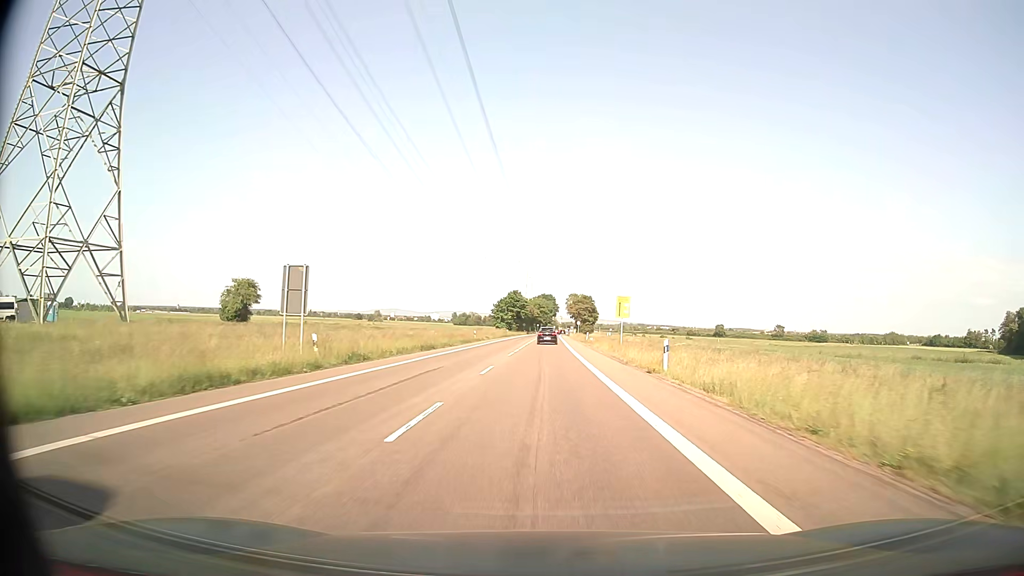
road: secondary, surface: asphalt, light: Day
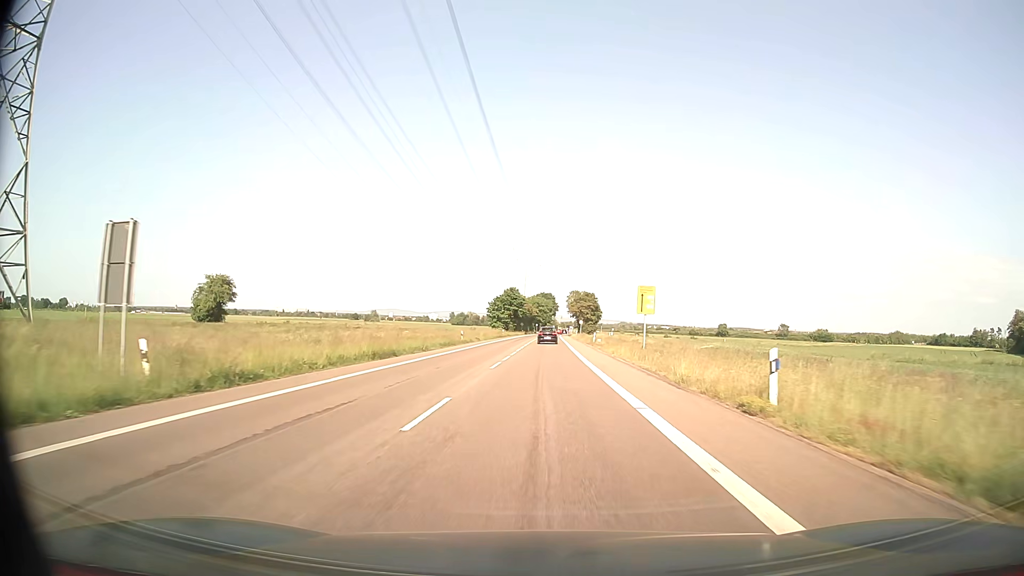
(0.0, +11.0) m; 0°
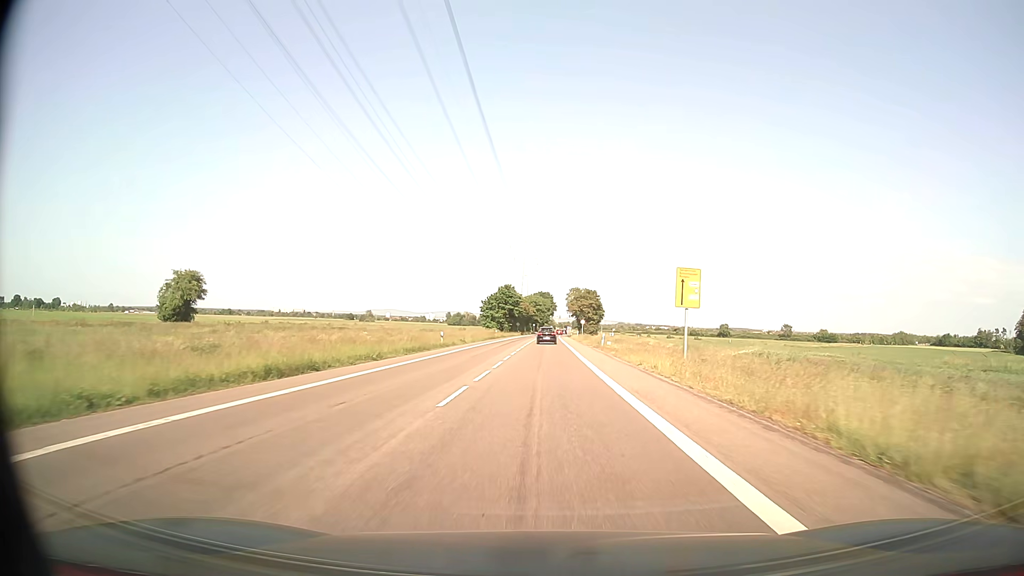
(0.0, +11.0) m; 0°
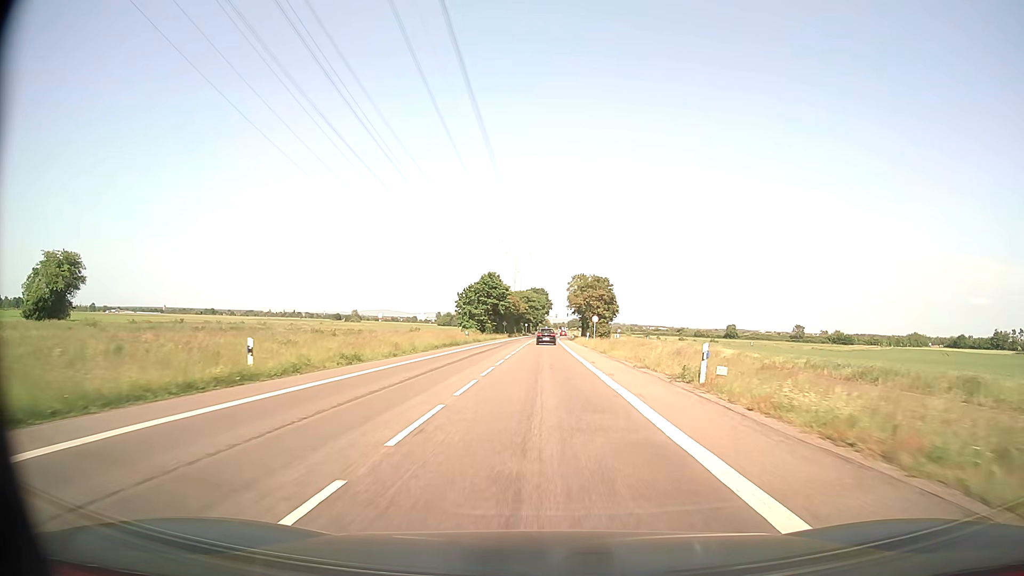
(+0.2, +33.3) m; +1°
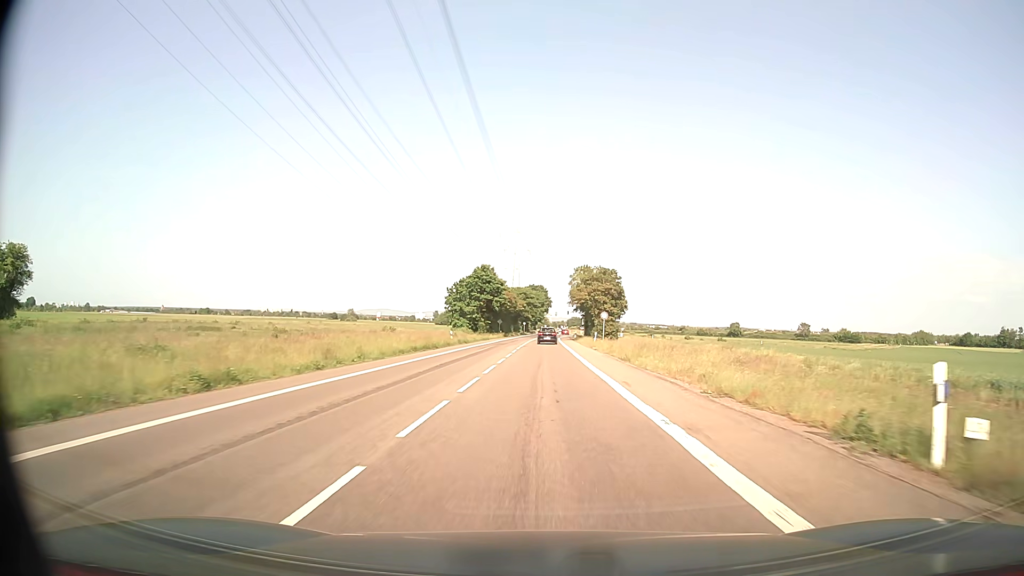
(0.0, +11.1) m; 0°
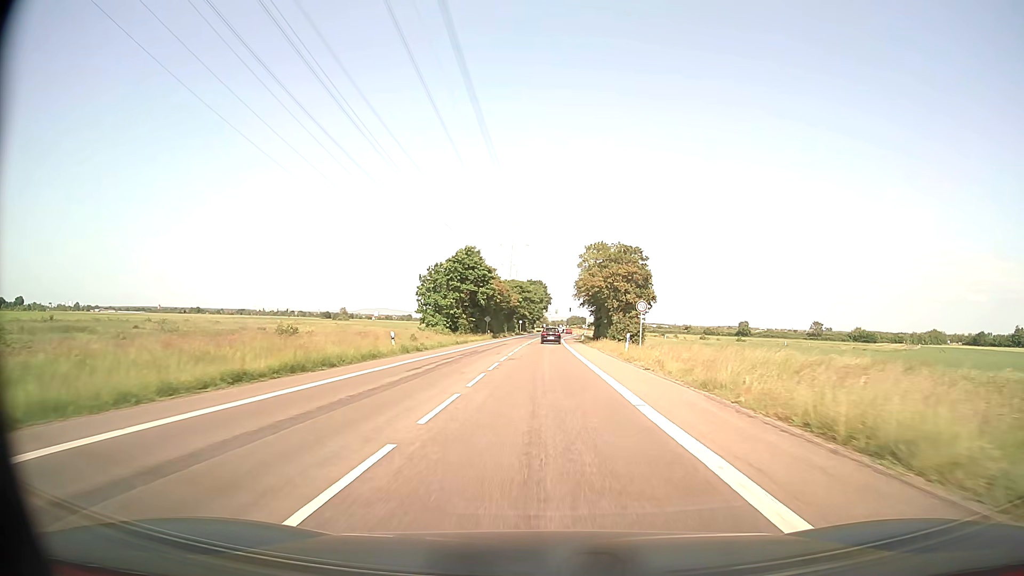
(-0.1, +22.4) m; 0°
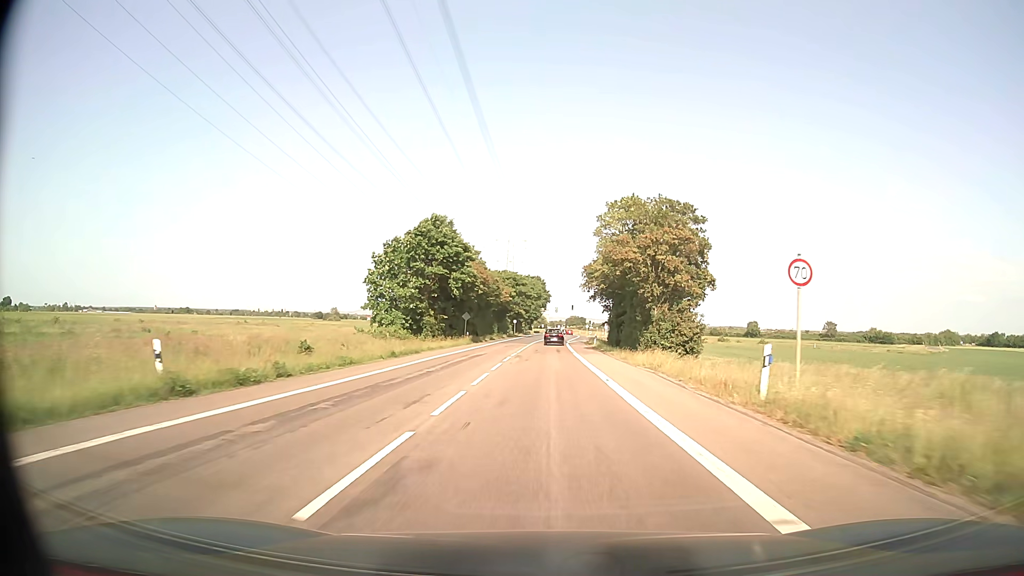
(0.0, +22.5) m; 0°
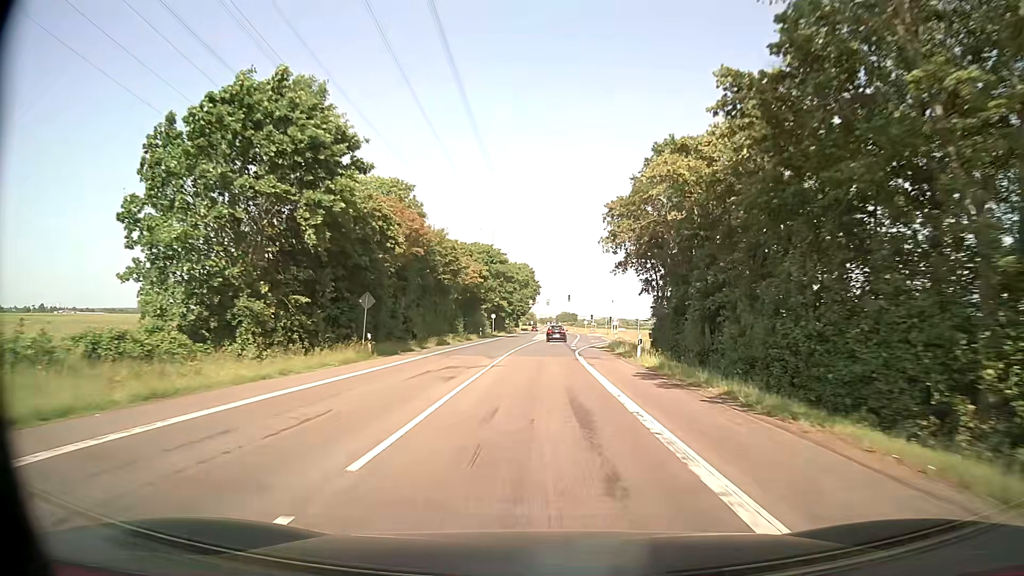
(+0.2, +33.4) m; +1°
(0, +10) (0, +20) (0, +30) (0, +40) (+1, +50) (+1, +60) (+2, +70) (+2, +80) (+3, +90) (+3, +100) m
